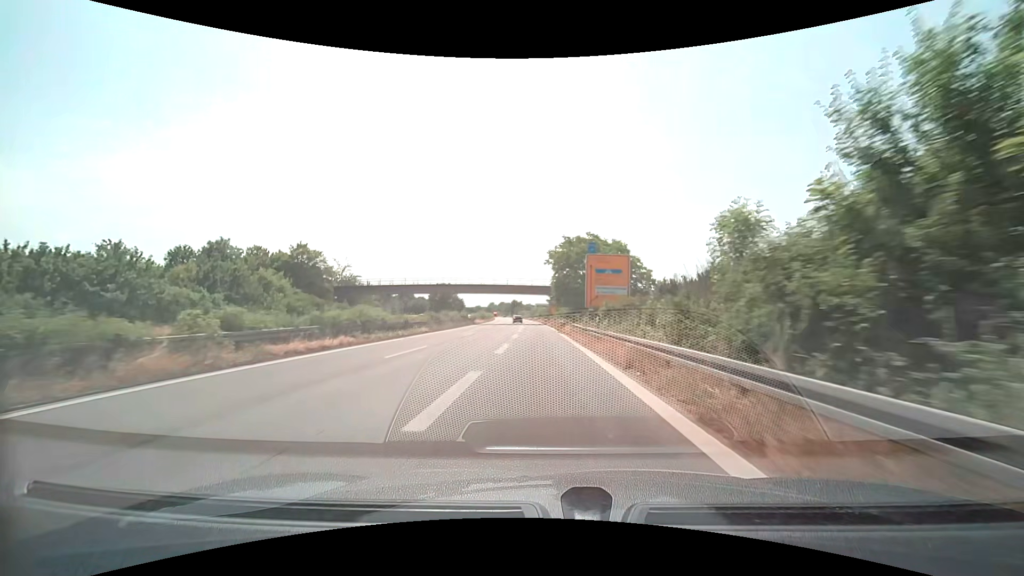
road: trunk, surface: asphalt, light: Day
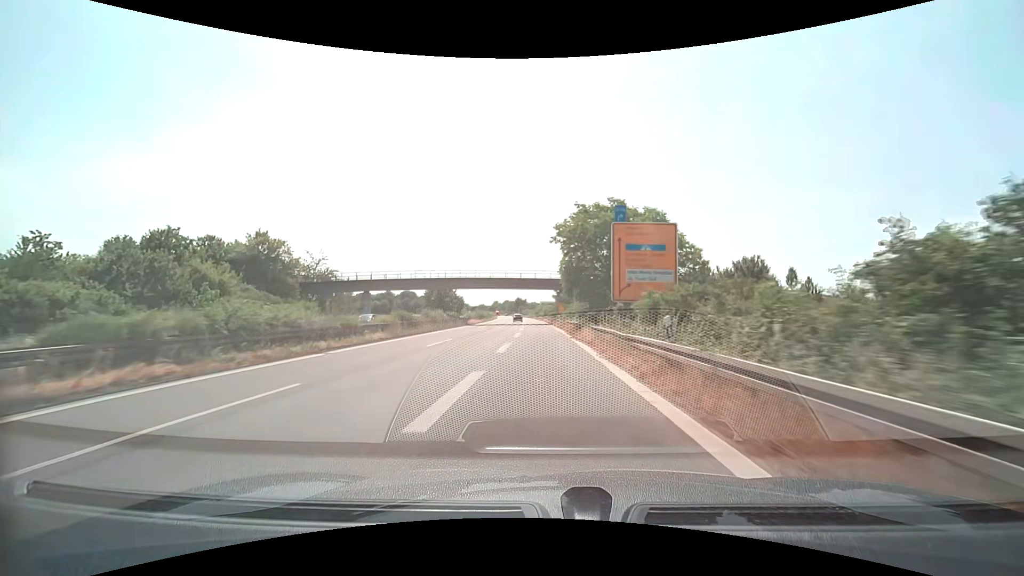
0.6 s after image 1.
(0.0, +12.5) m; 0°
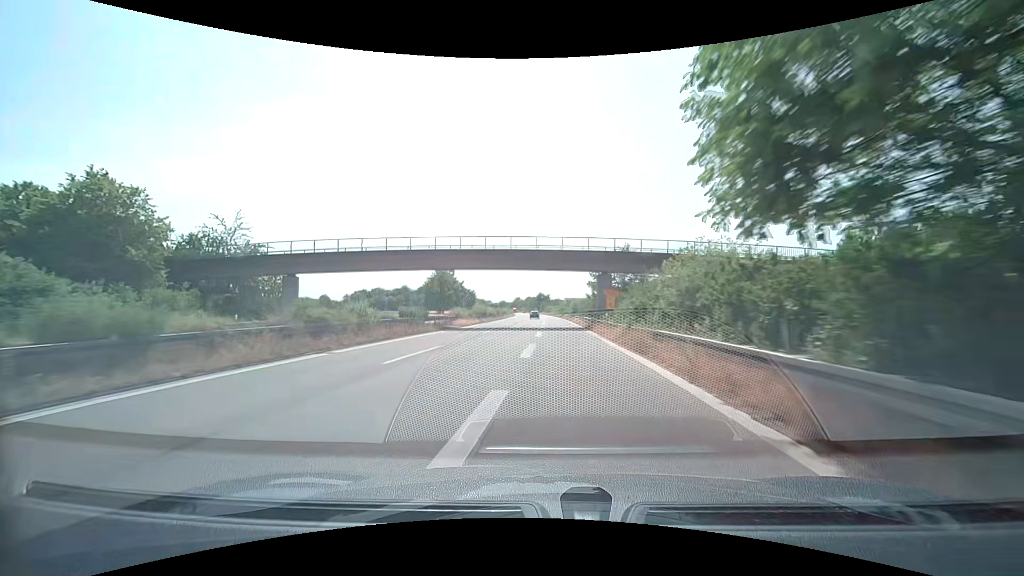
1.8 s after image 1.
(-0.8, +27.9) m; -3°
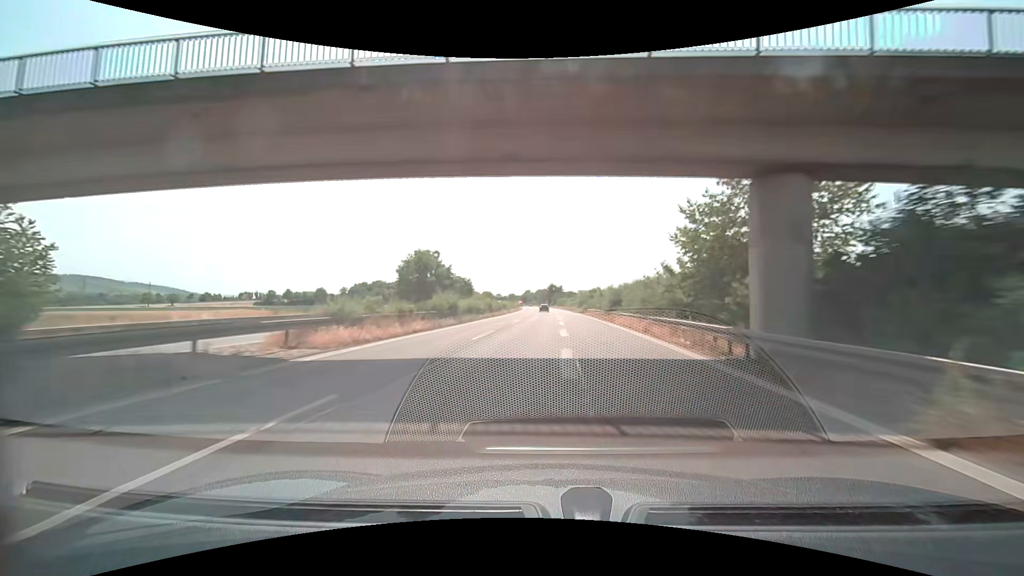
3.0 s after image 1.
(-0.3, +29.5) m; -1°
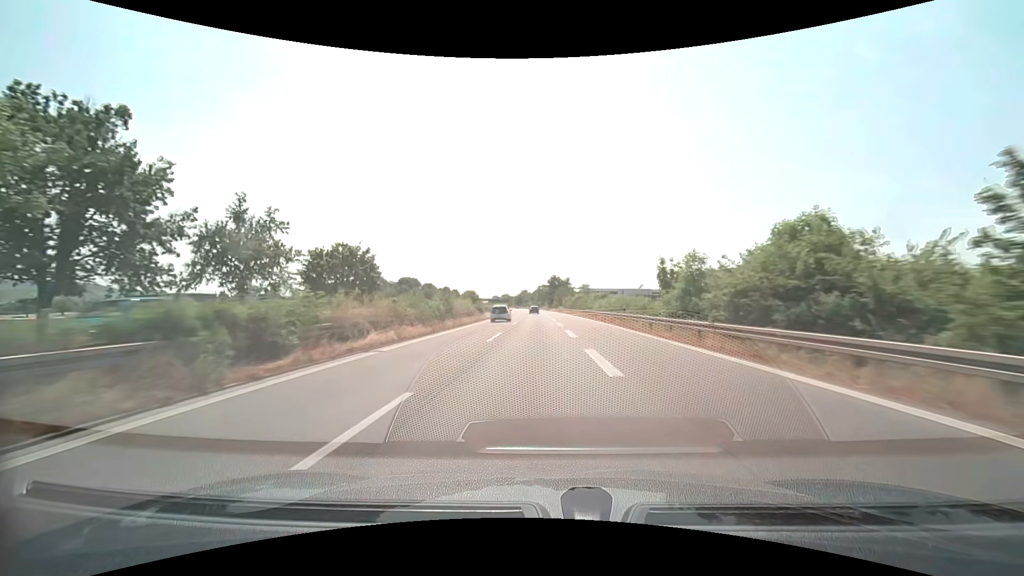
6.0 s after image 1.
(+0.3, +71.3) m; 0°
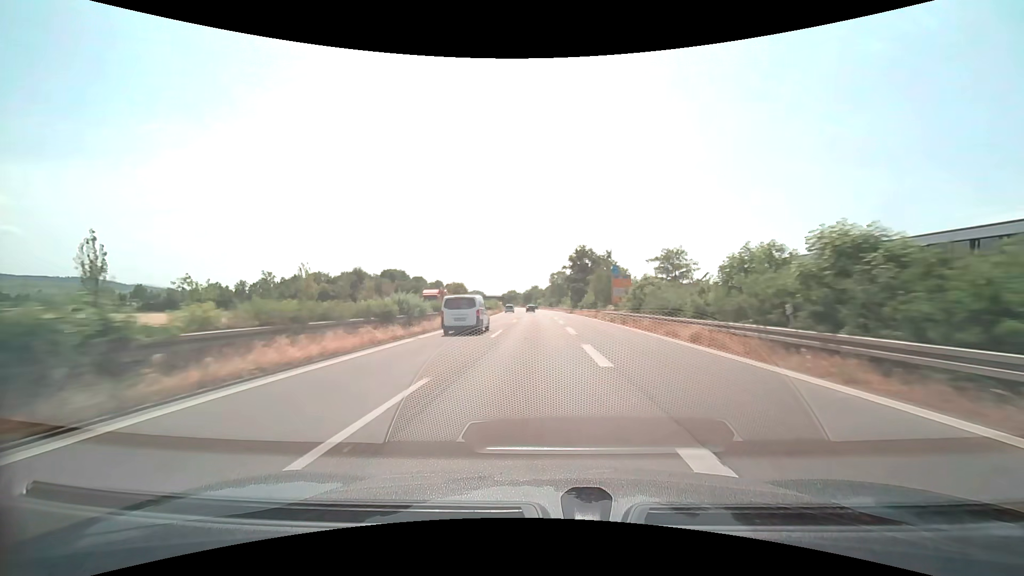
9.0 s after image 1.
(-0.8, +70.7) m; -1°
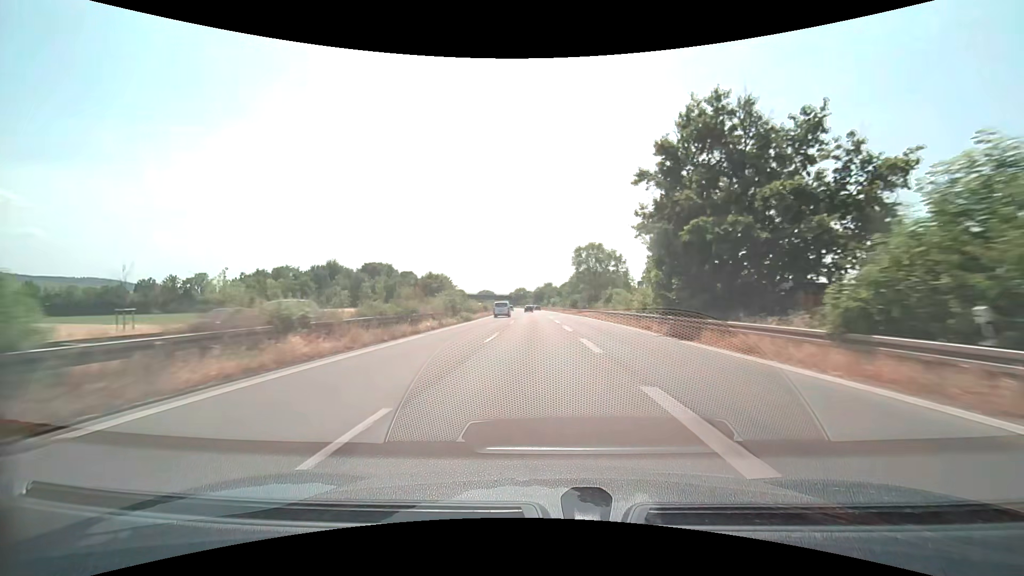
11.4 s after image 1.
(-0.7, +56.5) m; -2°
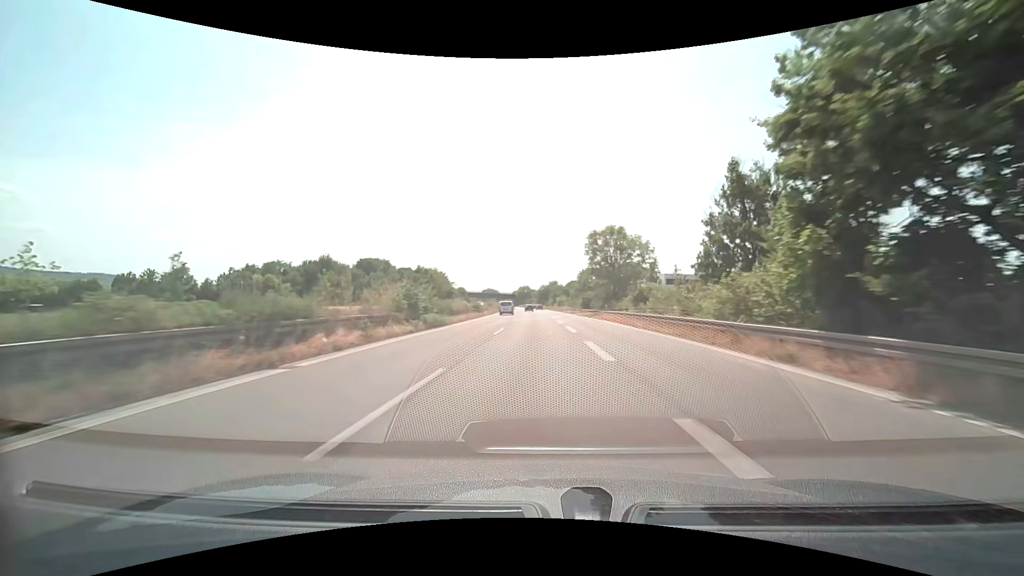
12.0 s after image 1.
(0.0, +14.1) m; 0°
(0, +10) (0, +20) (0, +30) (0, +40) (-1, +50) (-1, +60) (-1, +70) (-2, +80) (-2, +90) (-3, +100) m
